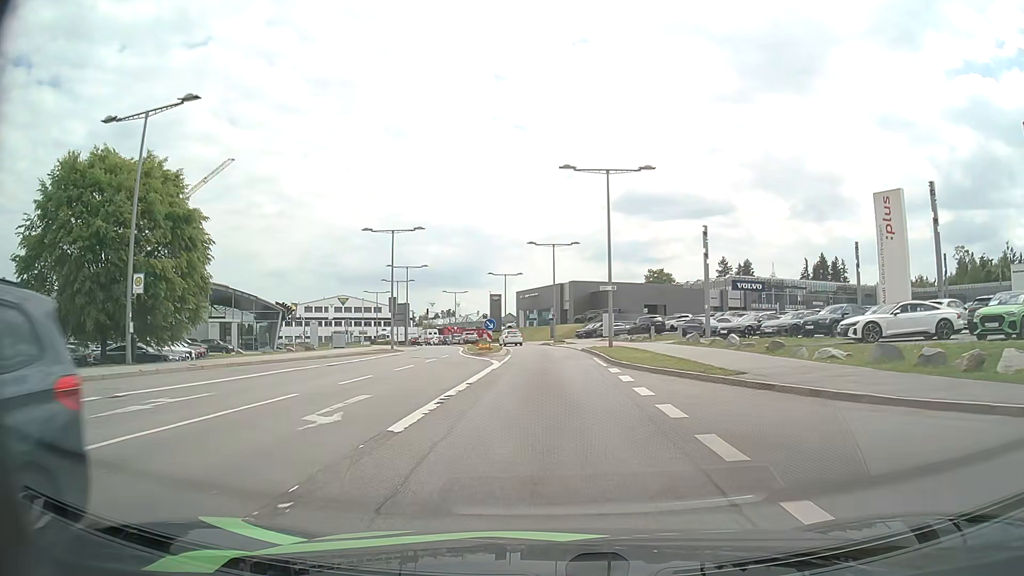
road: secondary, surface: asphalt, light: Day
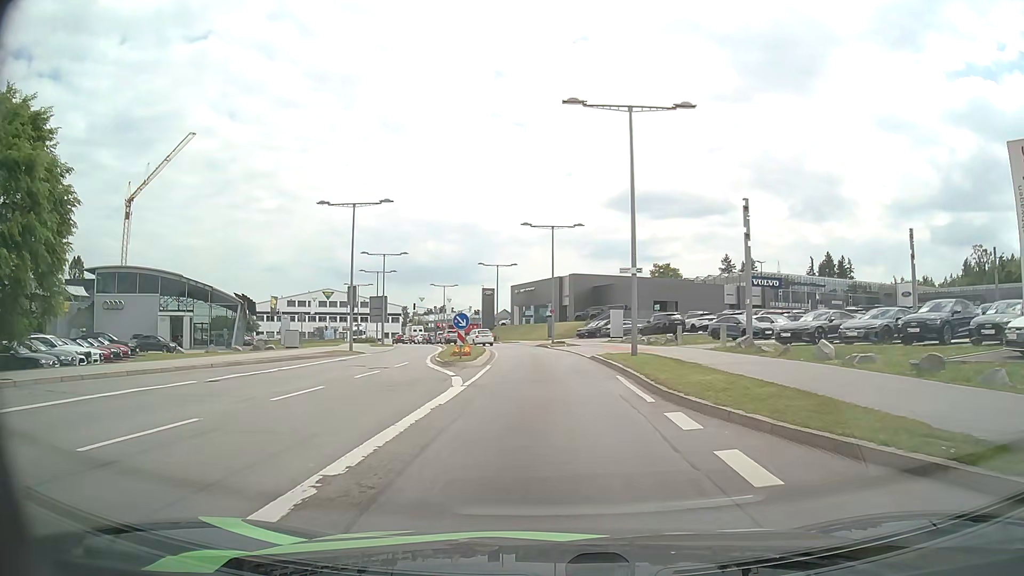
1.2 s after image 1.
(0.0, +10.1) m; 0°
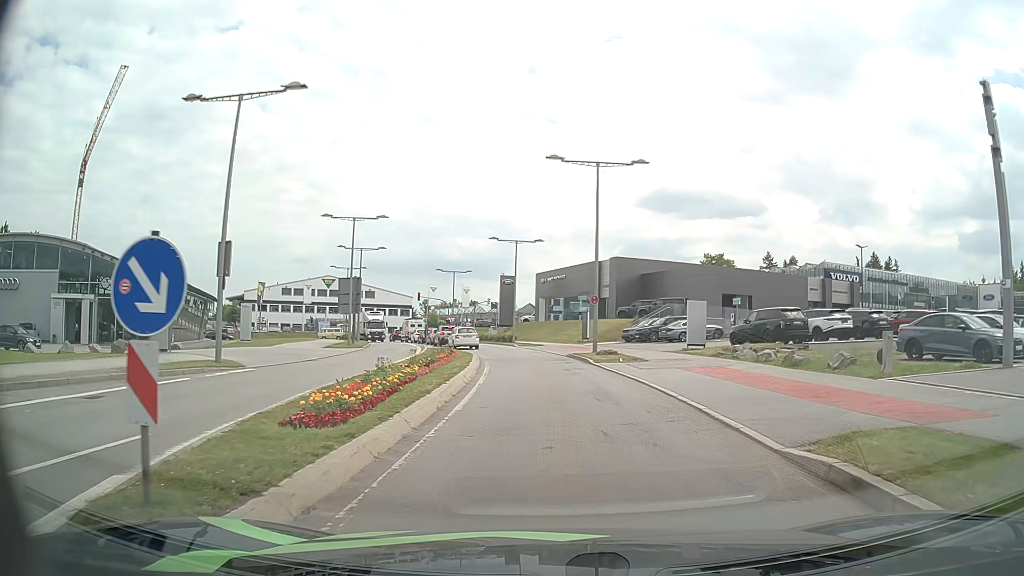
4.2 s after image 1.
(-0.4, +19.9) m; -2°
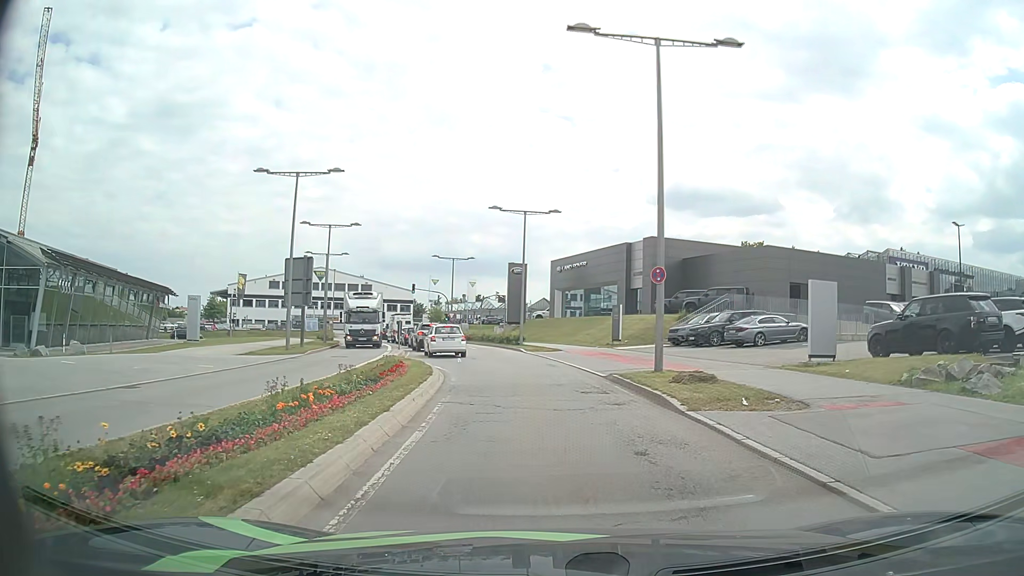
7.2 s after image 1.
(-0.3, +14.2) m; -1°
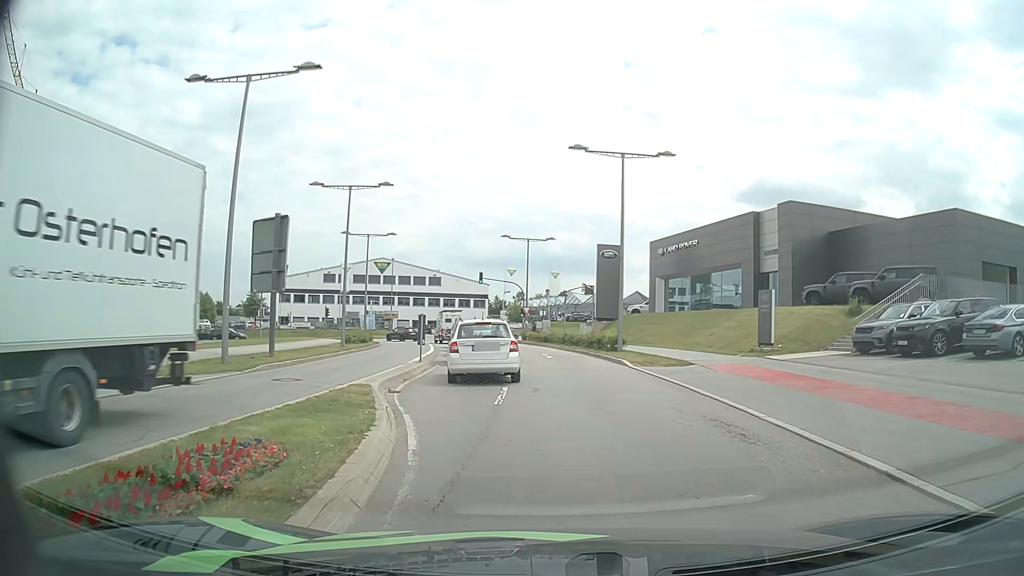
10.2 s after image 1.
(-0.9, +14.8) m; -8°
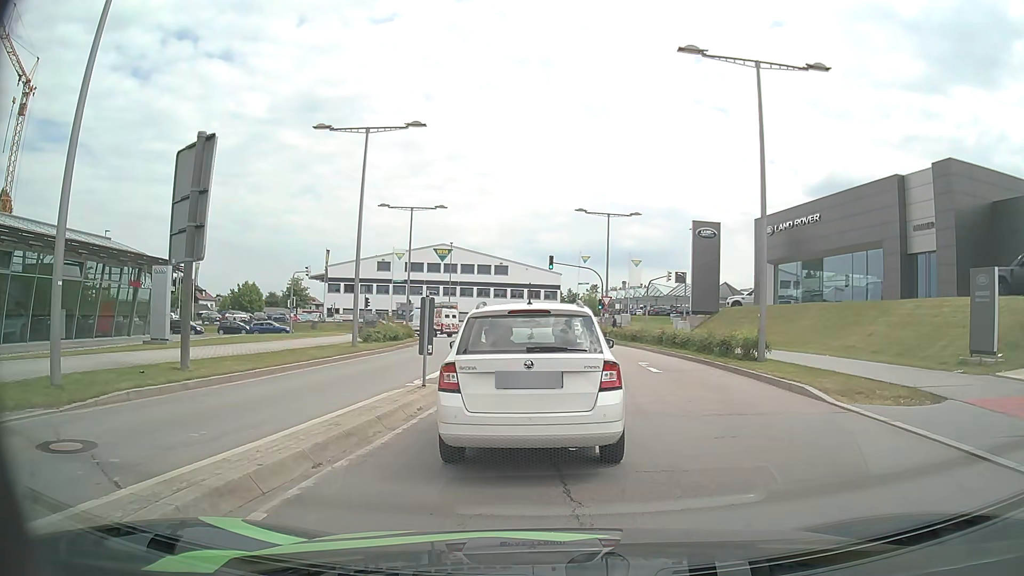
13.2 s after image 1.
(-0.6, +10.6) m; -6°
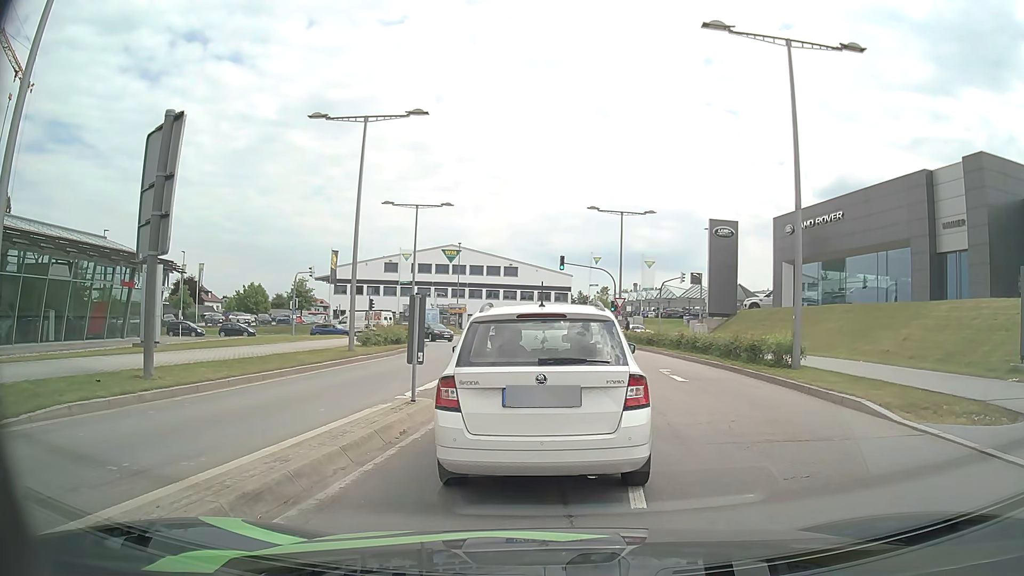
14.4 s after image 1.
(0.0, +1.8) m; -1°
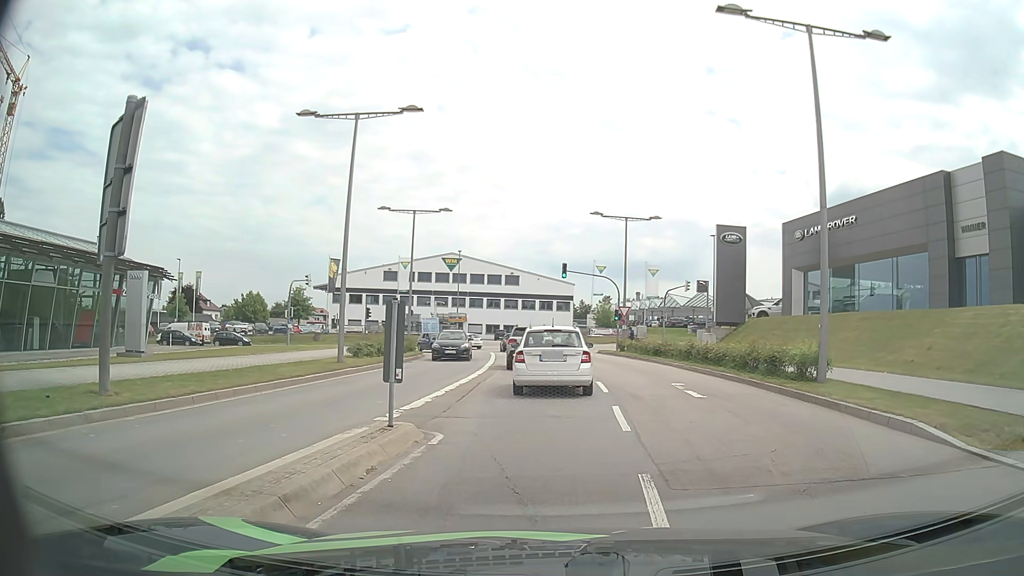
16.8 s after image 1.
(0.0, +1.7) m; 0°
(0, +10) (0, +20) (-1, +30) (-1, +40) (-2, +50) (-4, +60) (-11, +67) (-20, +71) (-30, +71) (-40, +70) m
